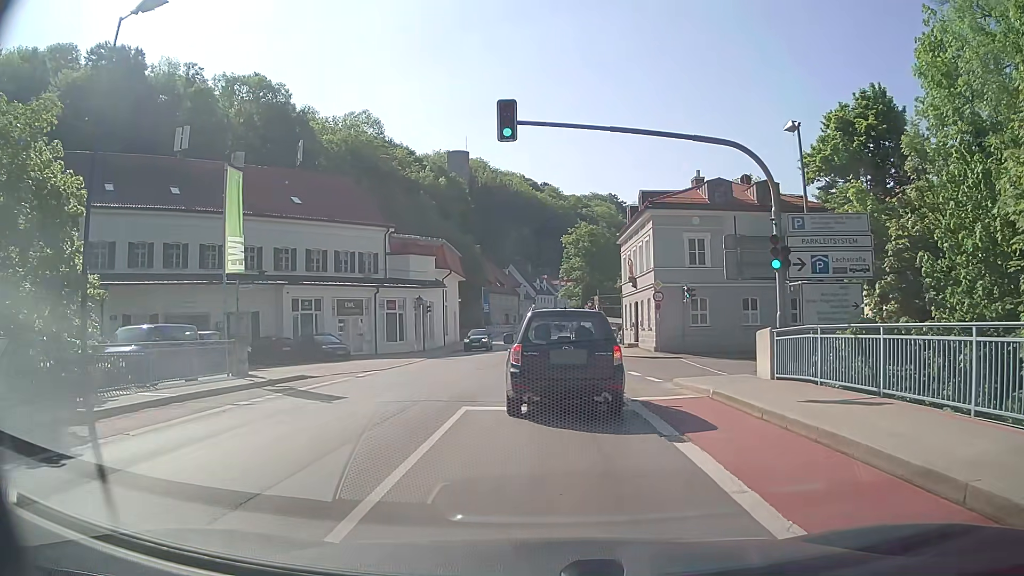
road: residential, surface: asphalt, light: Day
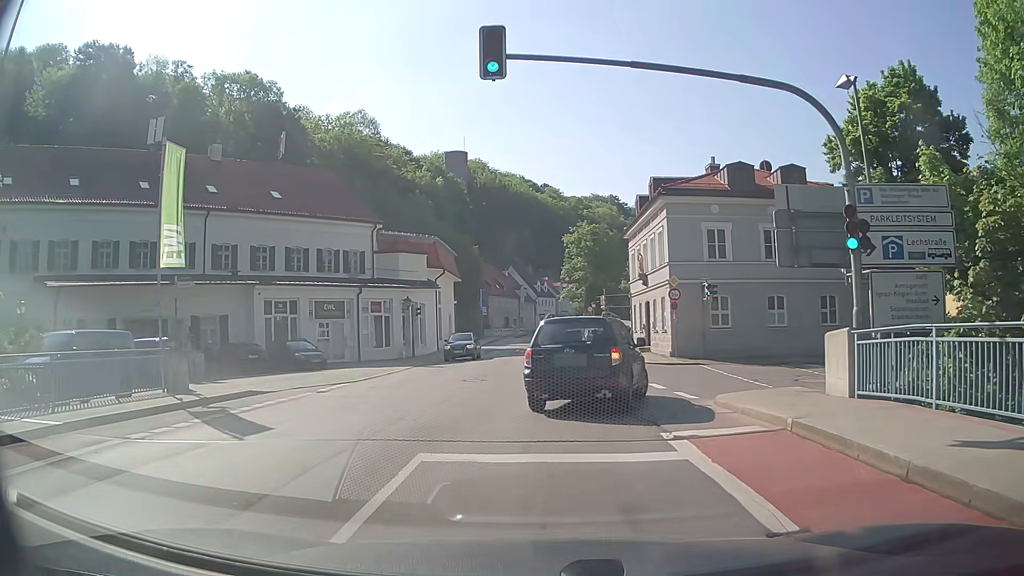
(-0.1, +4.2) m; -1°
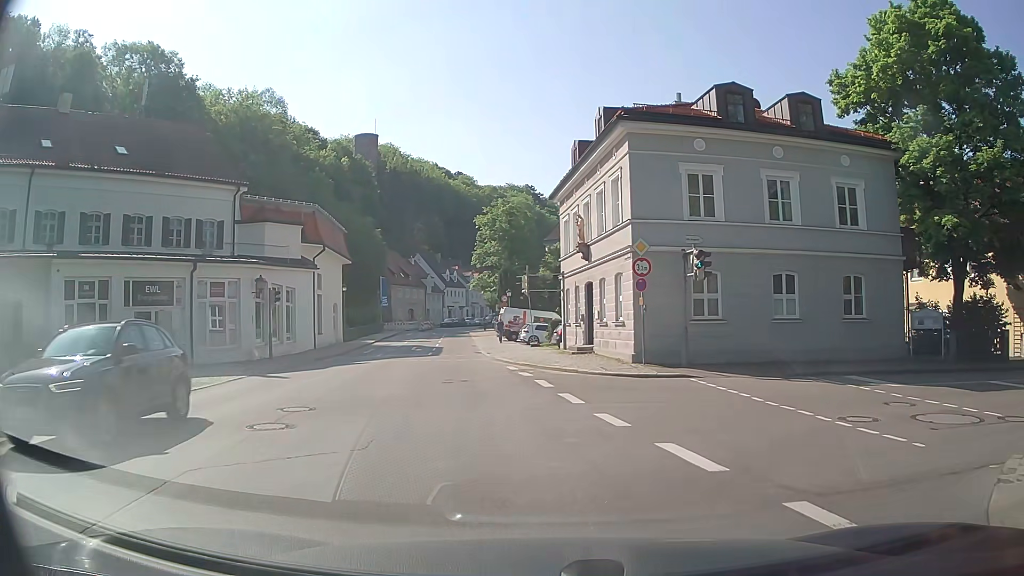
(+0.1, +11.0) m; +7°
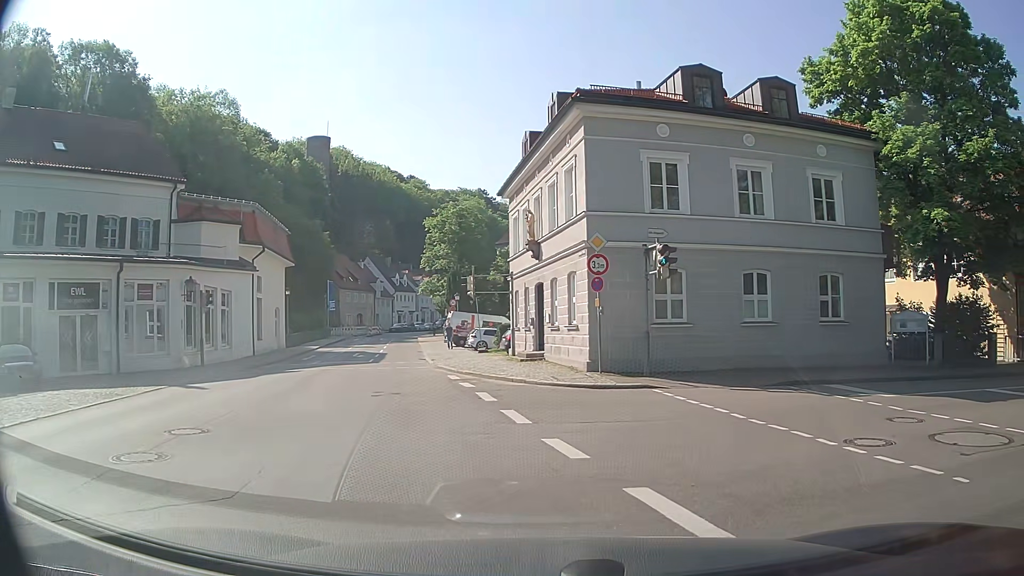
(0.0, +2.2) m; +3°
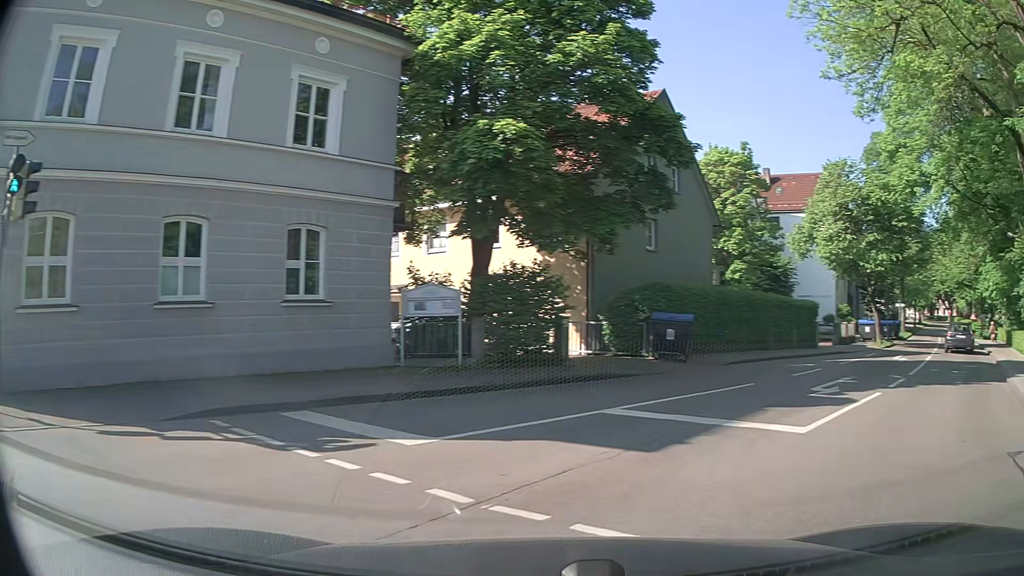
(+2.4, +7.9) m; +41°
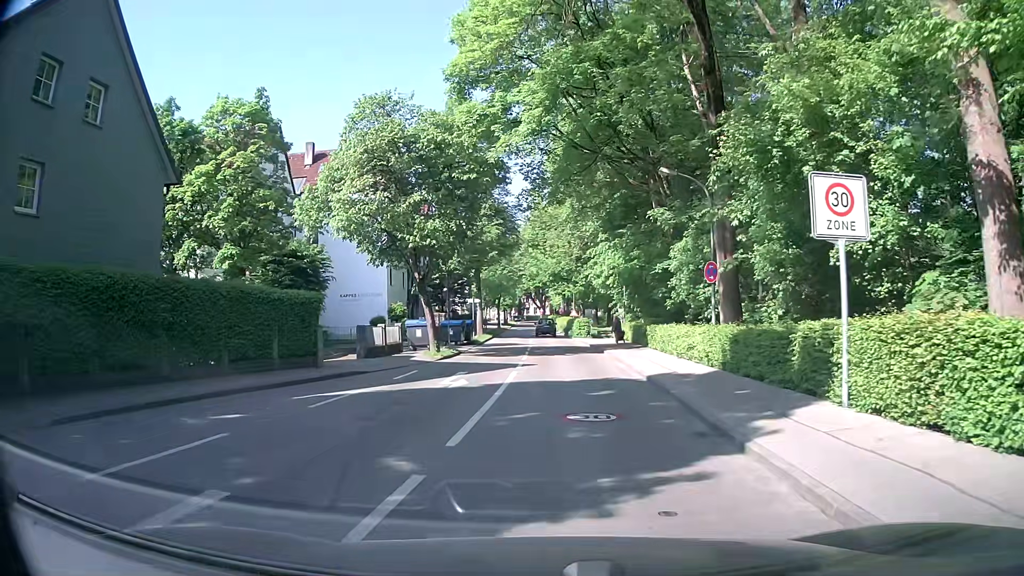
(+6.8, +10.9) m; +38°
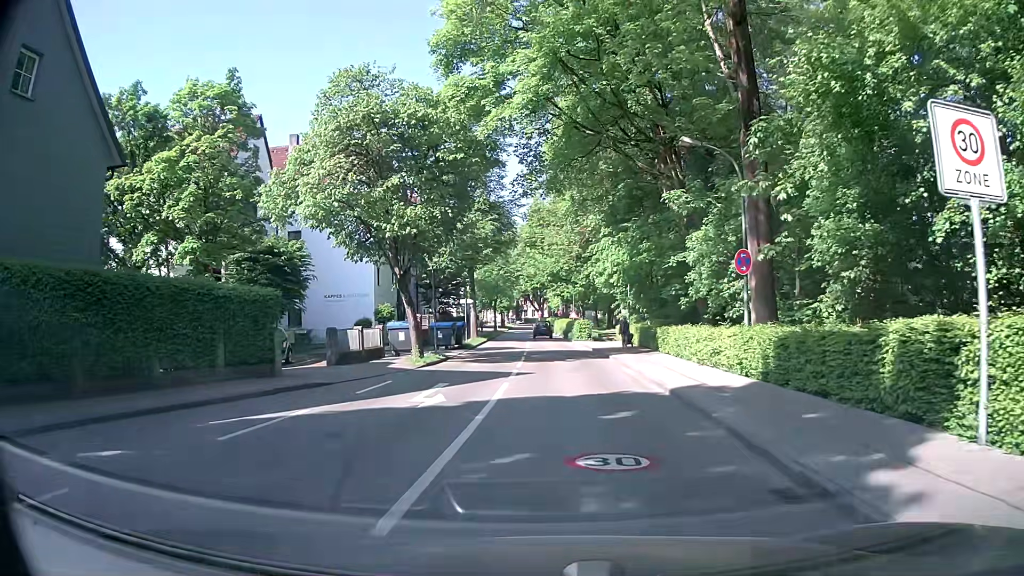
(+0.1, +3.4) m; +2°
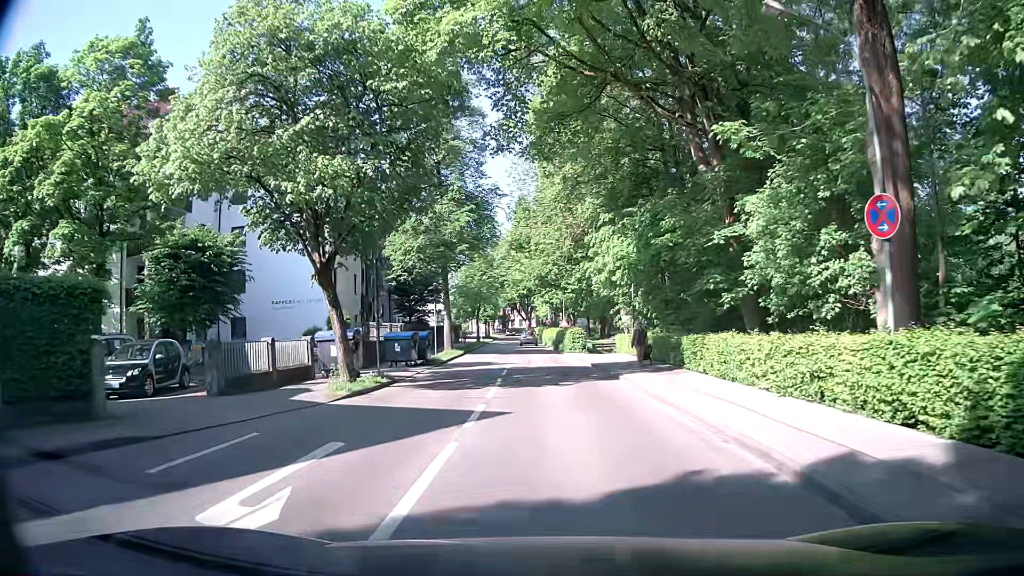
(-0.1, +7.7) m; 0°
(0, +10) (0, +20) (0, +30) (0, +40) (0, +50) (-1, +60) (-1, +70) (-1, +80) (-2, +90) (-2, +100) m
